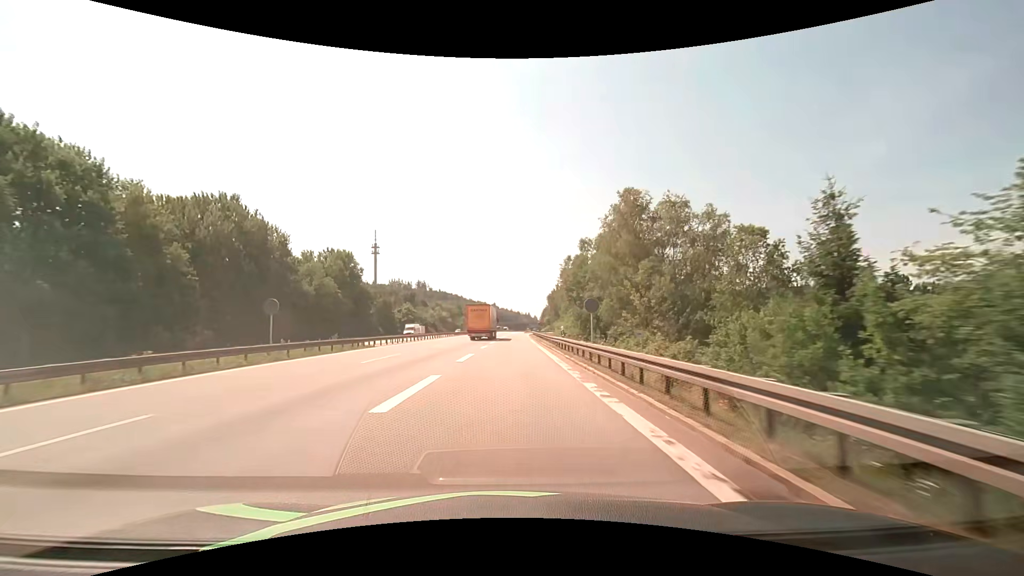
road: motorway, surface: asphalt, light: Day
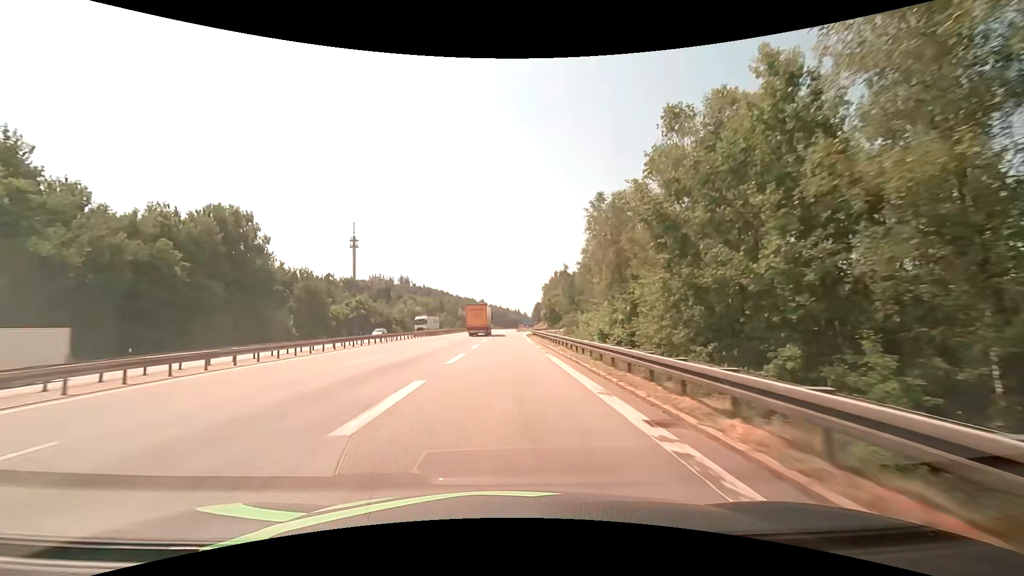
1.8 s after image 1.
(+0.4, +37.2) m; +1°
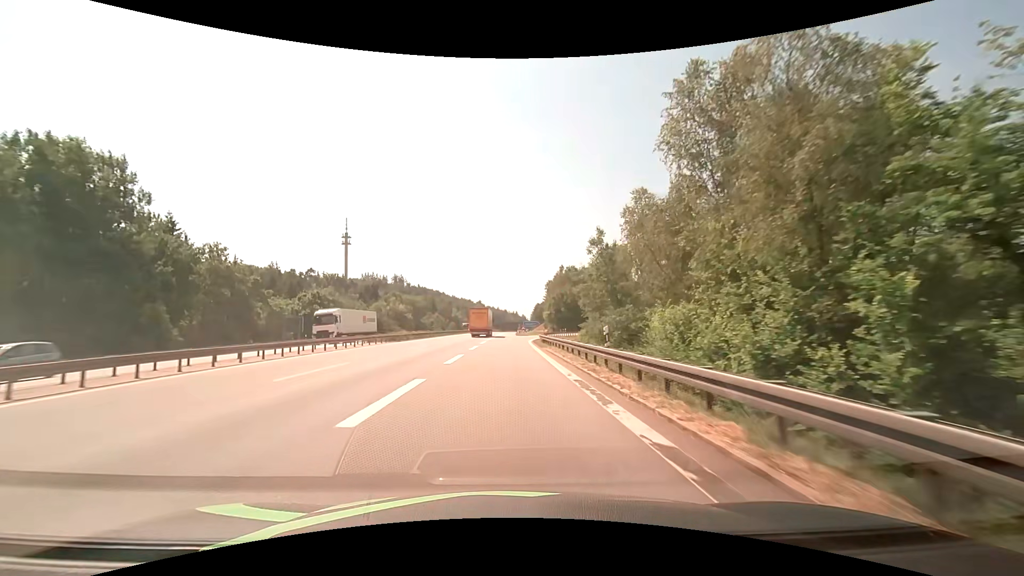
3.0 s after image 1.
(0.0, +23.2) m; 0°
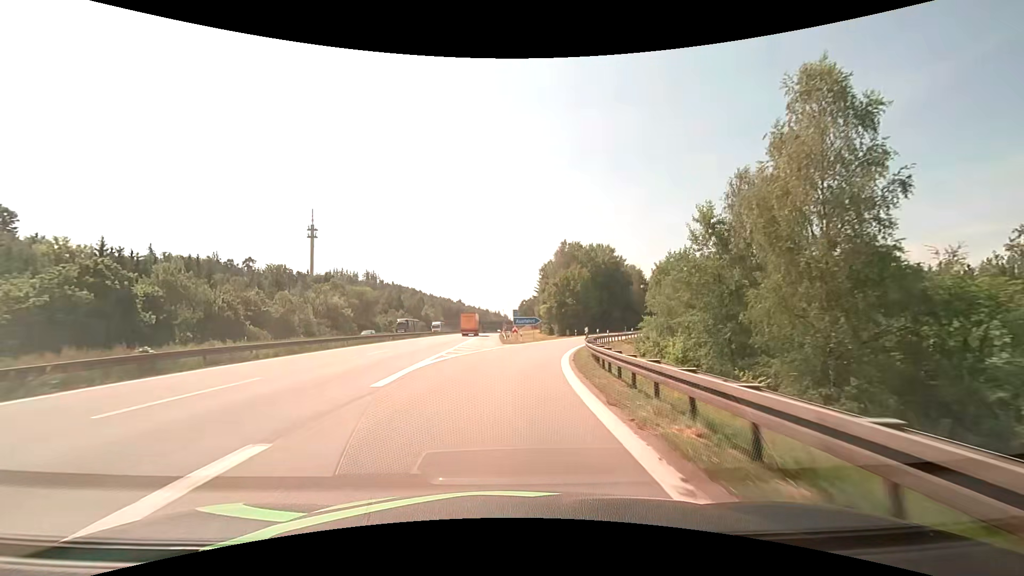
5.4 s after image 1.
(+0.4, +42.1) m; +2°
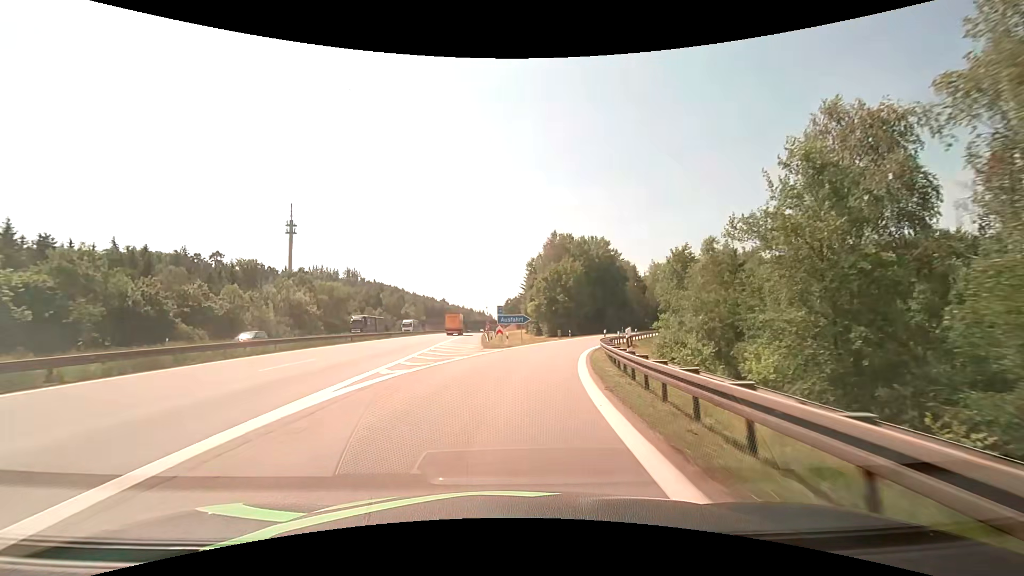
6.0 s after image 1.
(+0.1, +9.7) m; +2°
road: motorway_link
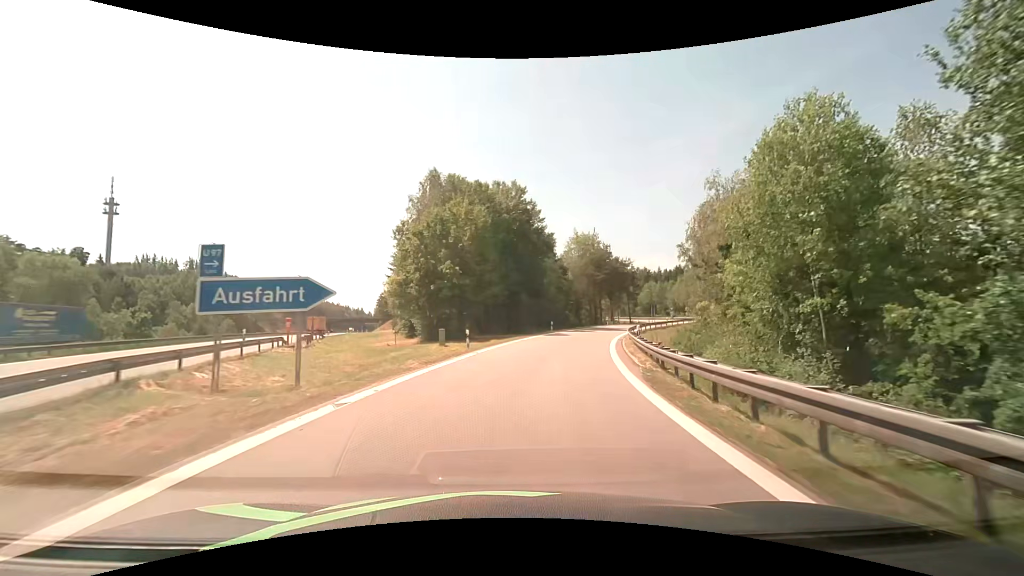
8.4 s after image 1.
(+3.7, +36.2) m; +13°
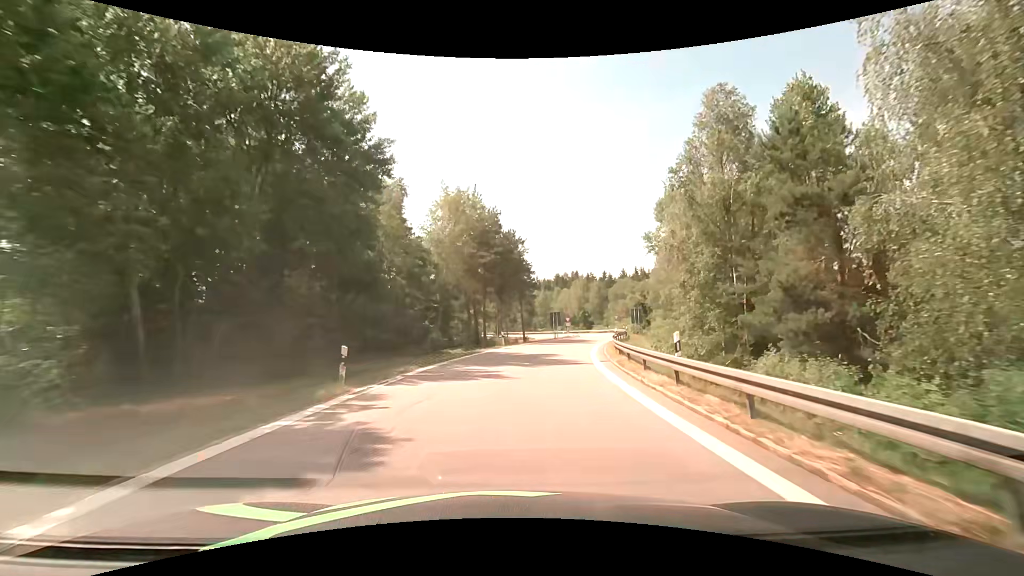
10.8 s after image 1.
(+4.7, +34.8) m; +15°
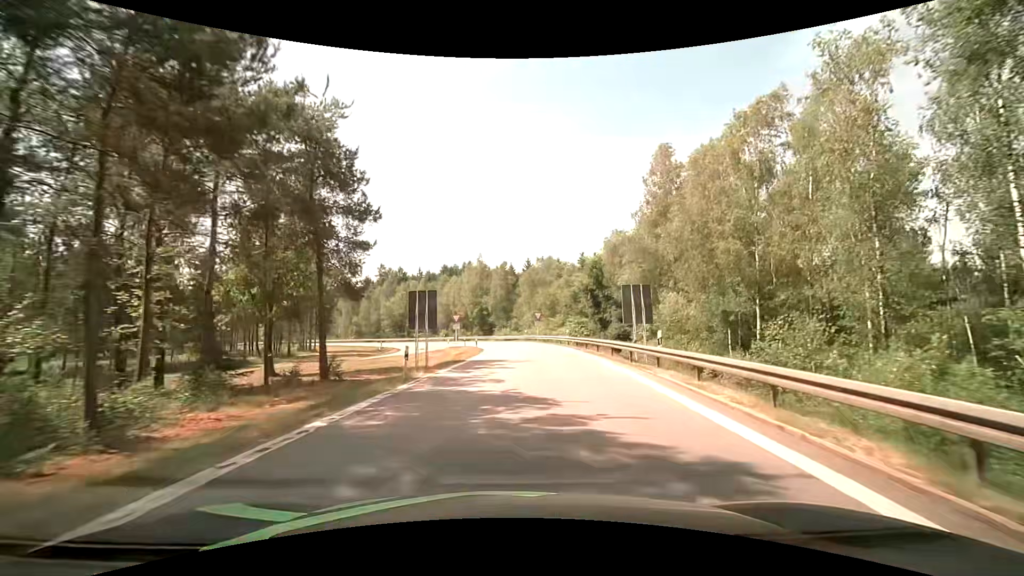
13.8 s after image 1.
(+5.2, +43.4) m; +13°
(0, +10) (+1, +20) (+1, +30) (+1, +40) (0, +50) (-1, +60) (-4, +69) (-8, +79) (-13, +87) (-19, +95) m
